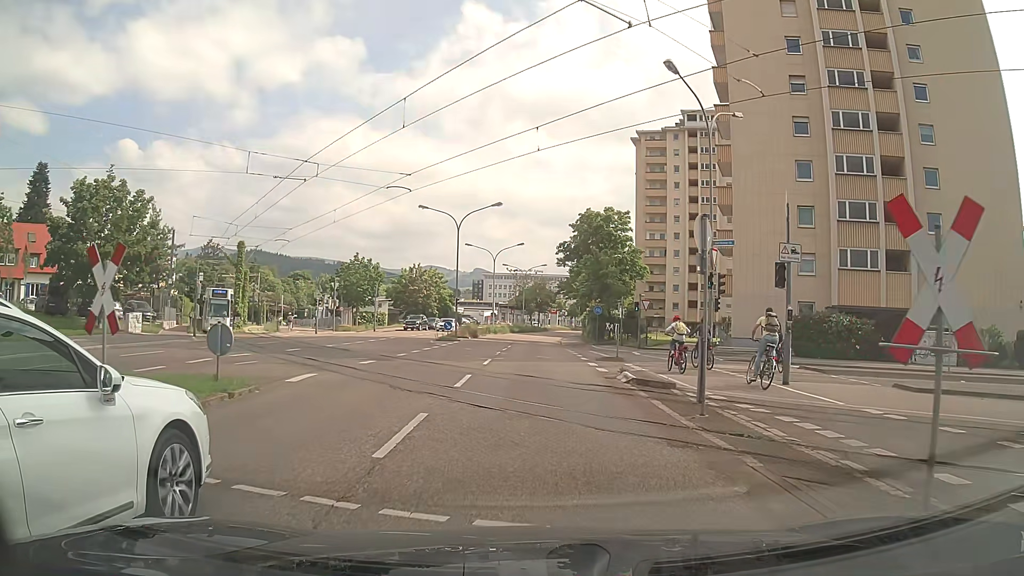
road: secondary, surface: asphalt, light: Day
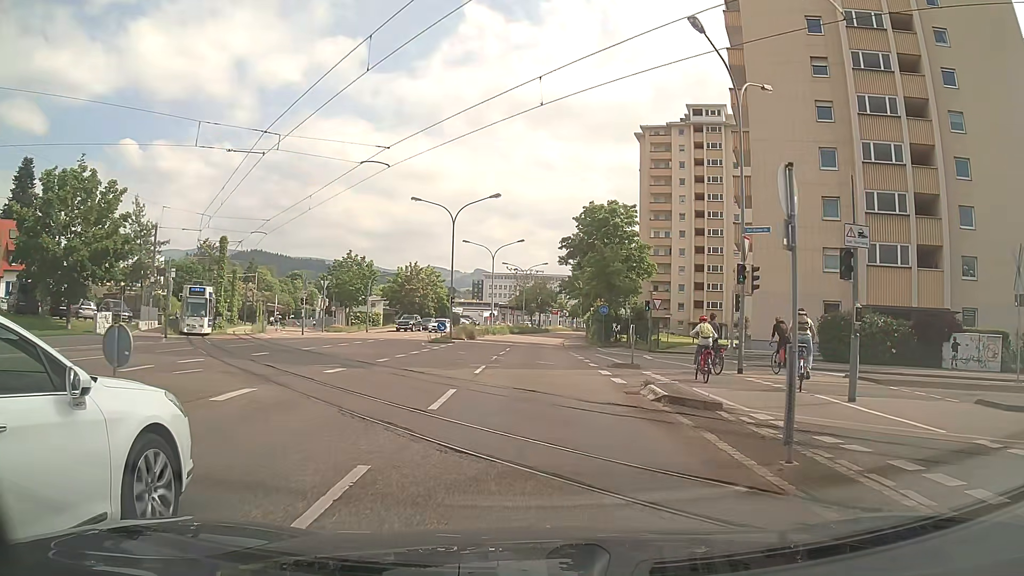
(+0.1, +3.7) m; +1°
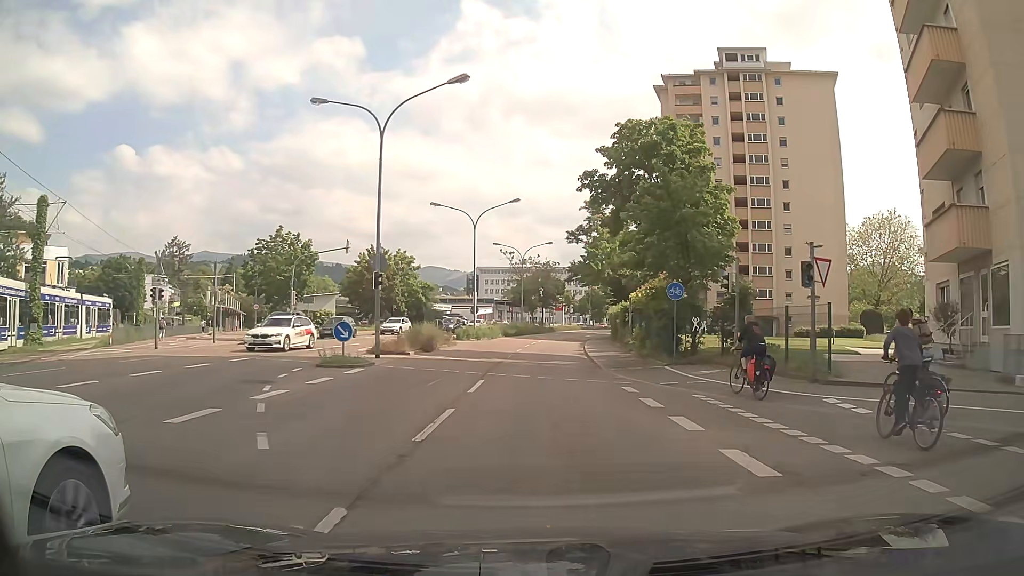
(0.0, +22.7) m; 0°
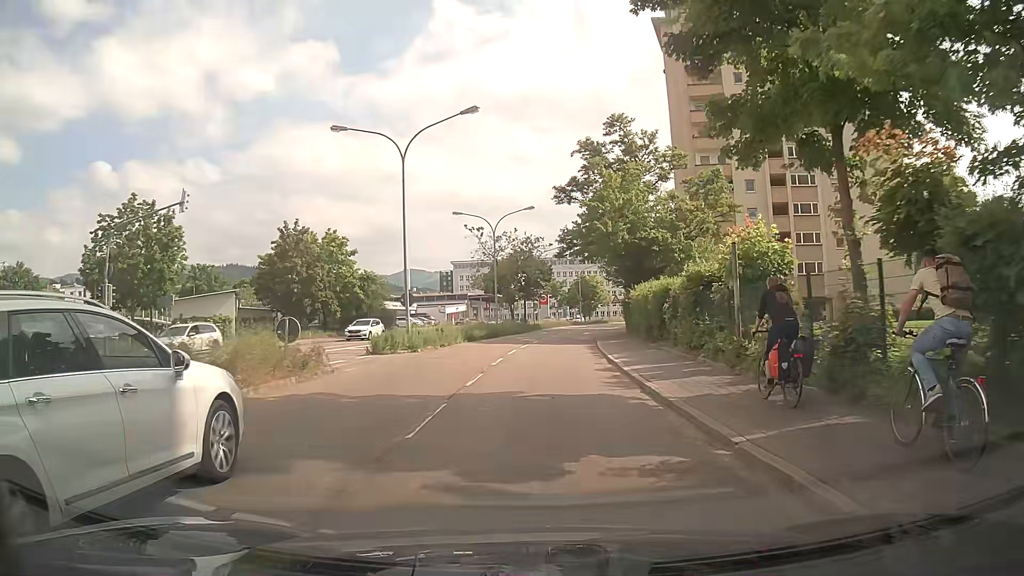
(+0.3, +20.5) m; +2°
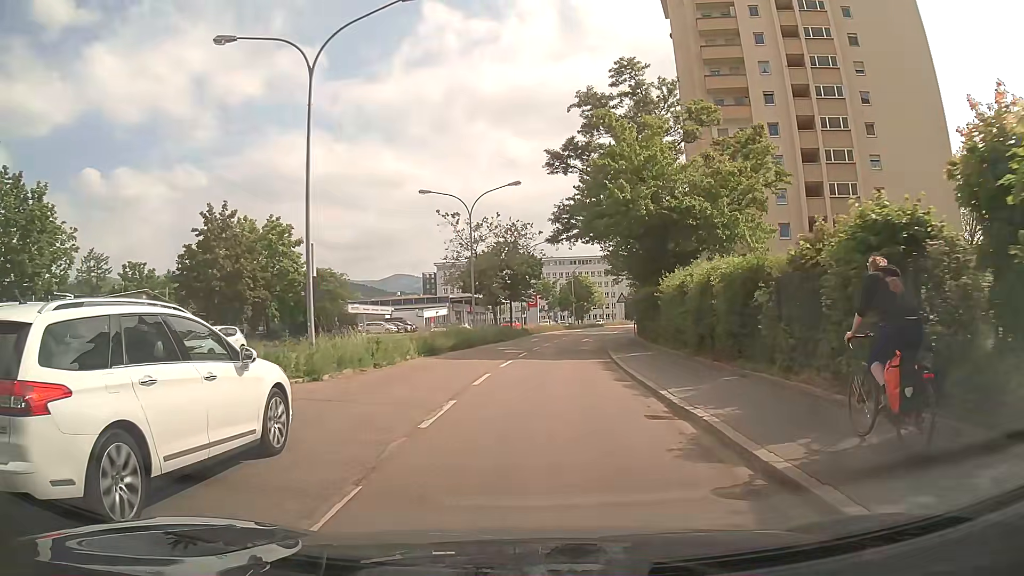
(0.0, +11.2) m; 0°
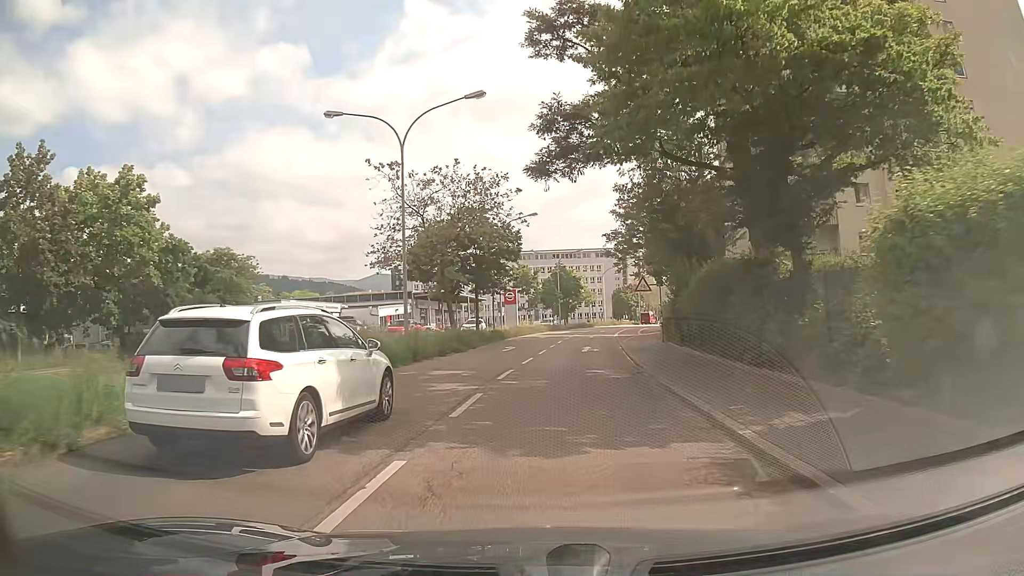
(+0.4, +17.0) m; +1°
(0, +10) (0, +20) (+1, +30) (+1, +40) (+2, +50) (+3, +60) (+4, +70) (+6, +80) (+8, +89) (+11, +99) m
